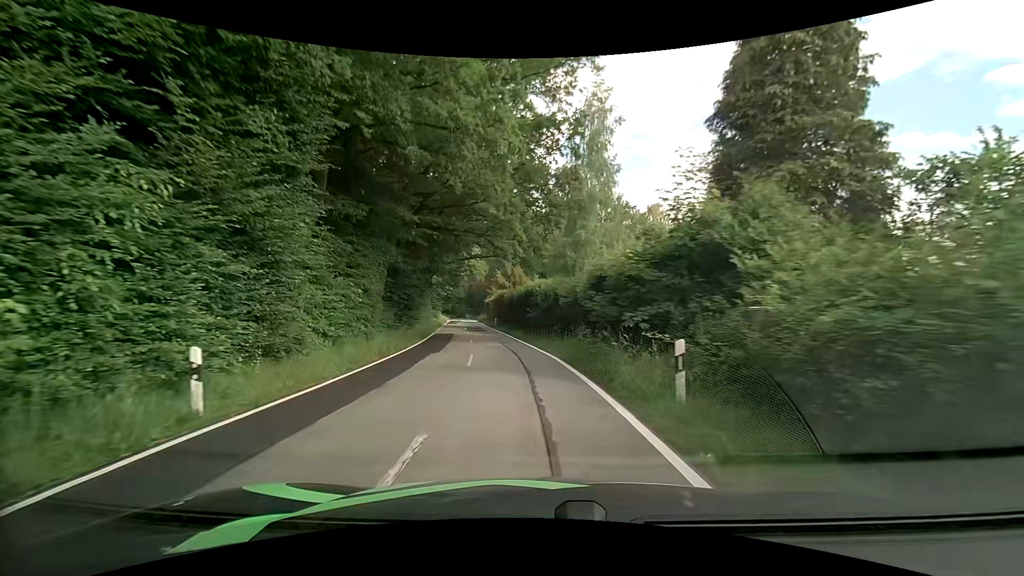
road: tertiary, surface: asphalt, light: Day
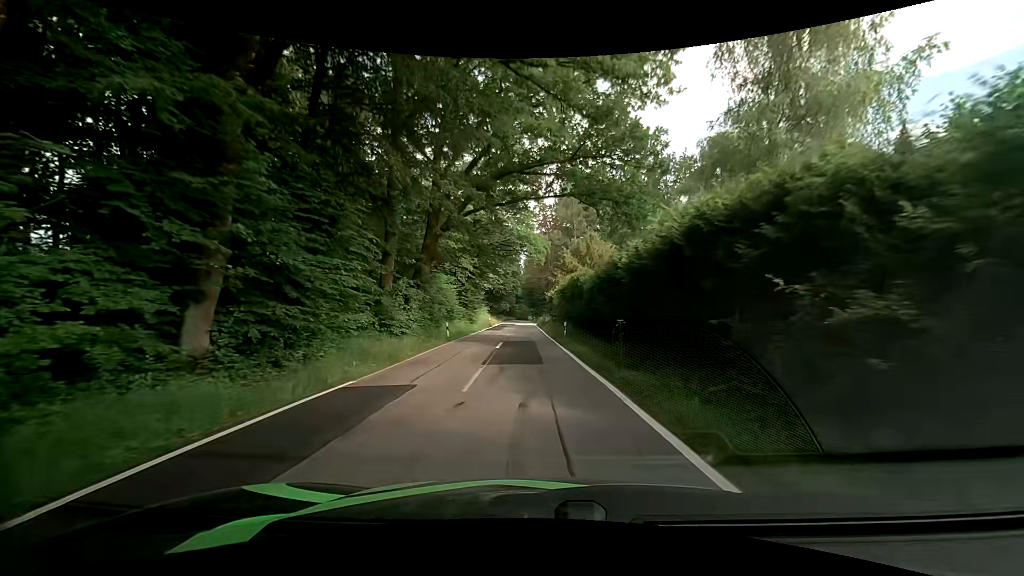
(-2.4, +27.7) m; -7°
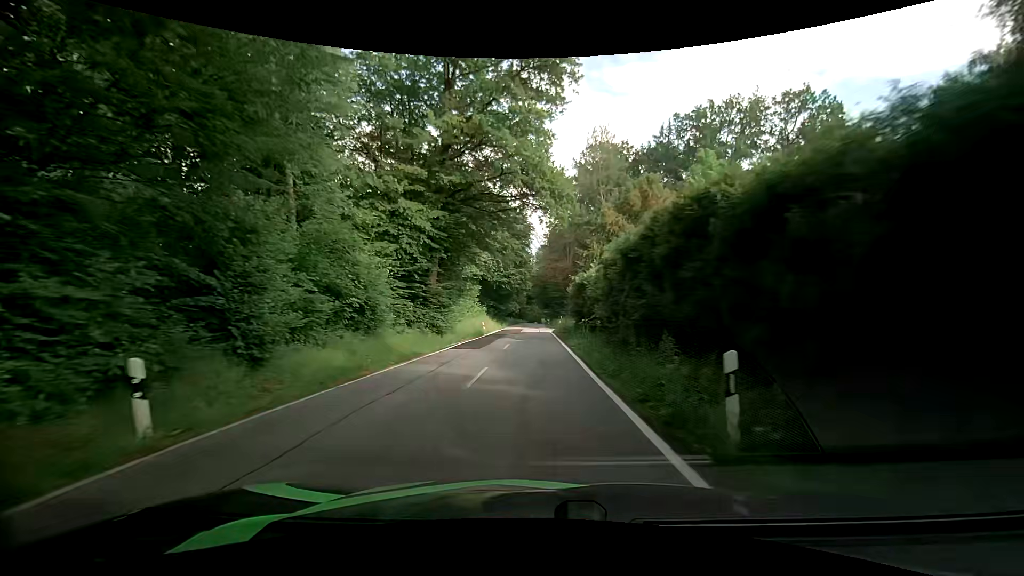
(-0.3, +22.9) m; -1°
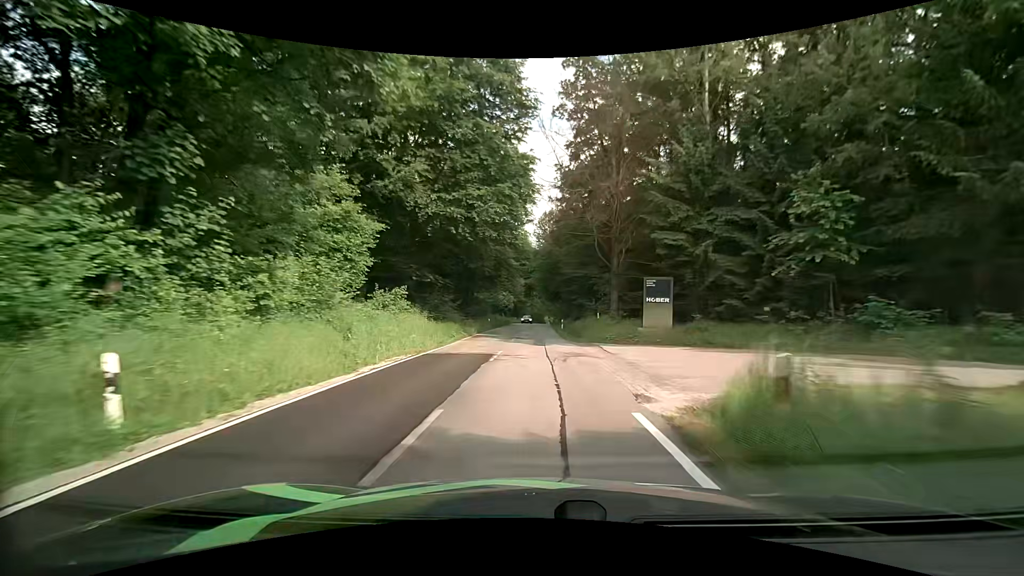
(-0.7, +41.7) m; -1°
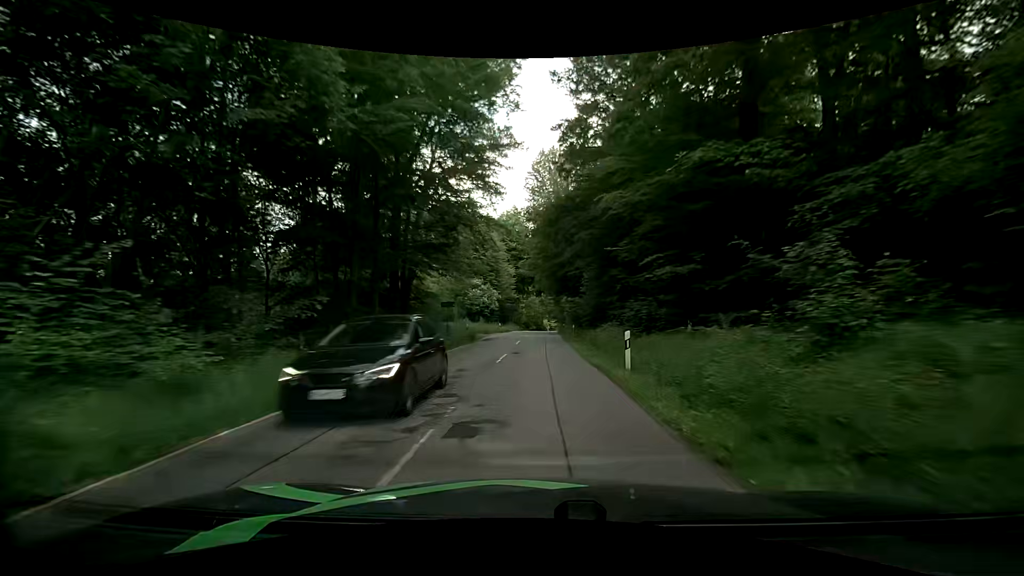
(-0.1, +34.2) m; -1°
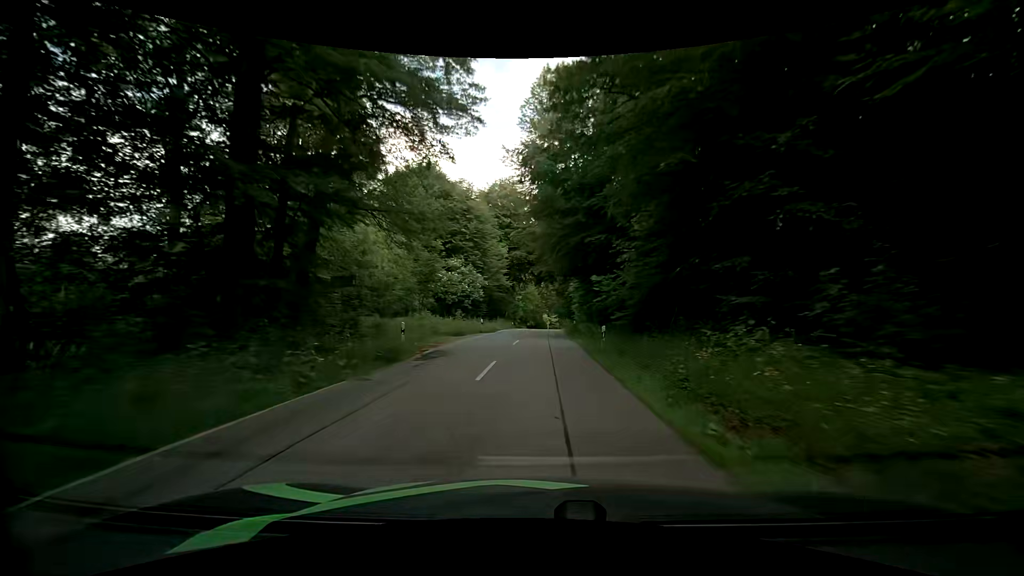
(+0.3, +16.8) m; +1°
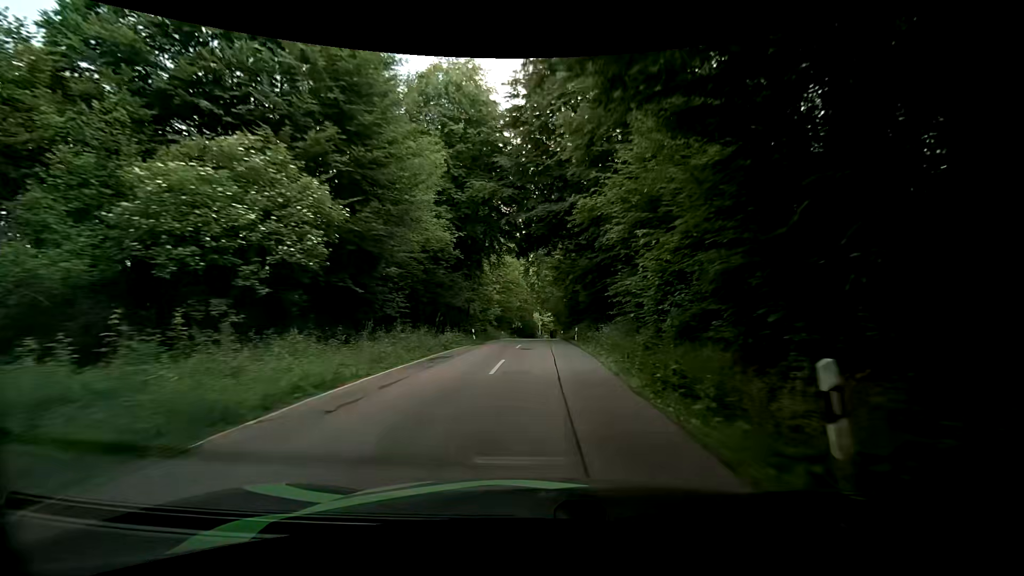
(+0.1, +33.8) m; +2°
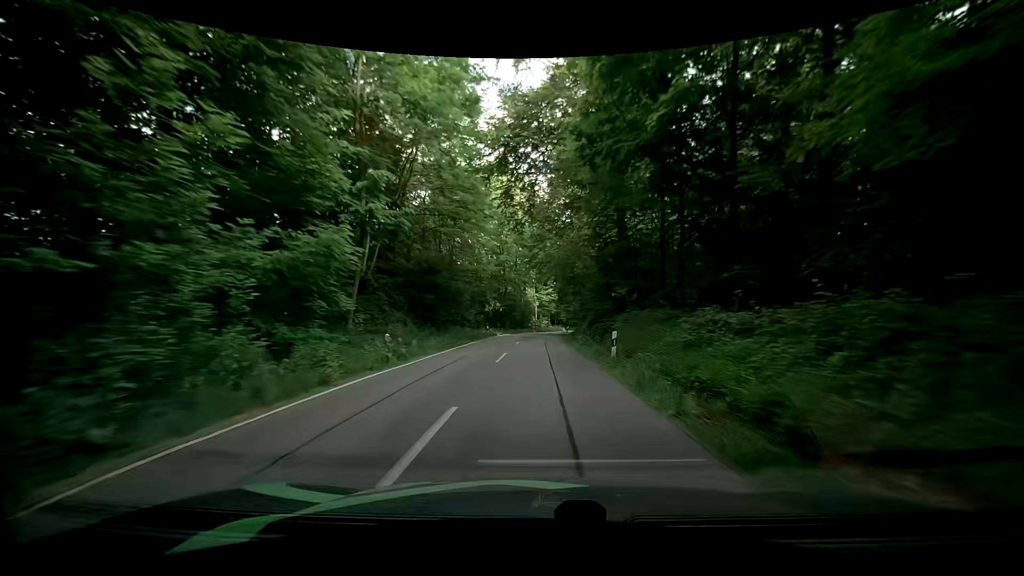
(-0.5, +43.2) m; -2°
(0, +10) (0, +20) (0, +30) (+1, +40) (+1, +50) (+2, +60) (+4, +70) (+6, +80) (+8, +89) (+10, +99) m
